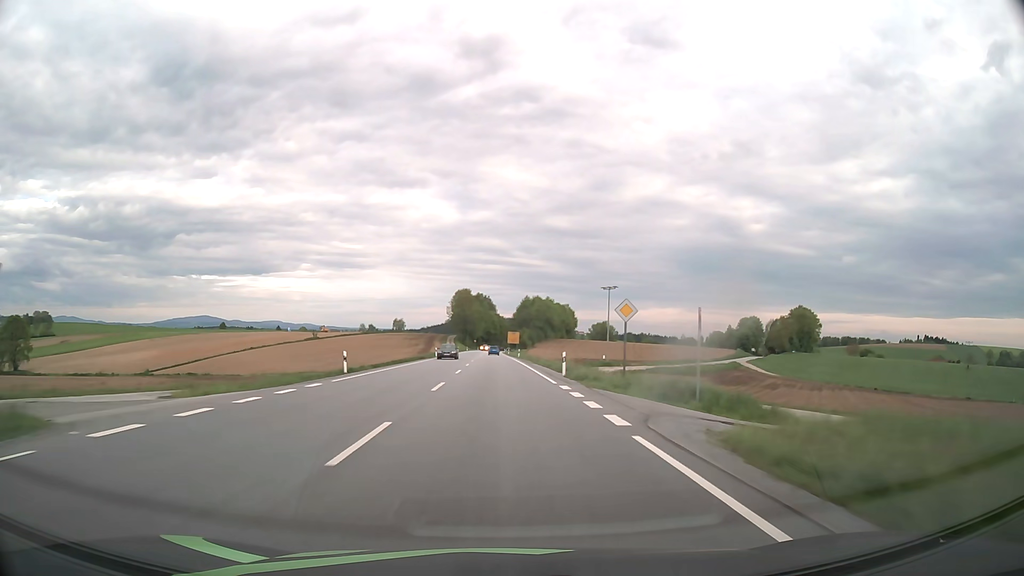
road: primary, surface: asphalt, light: Day
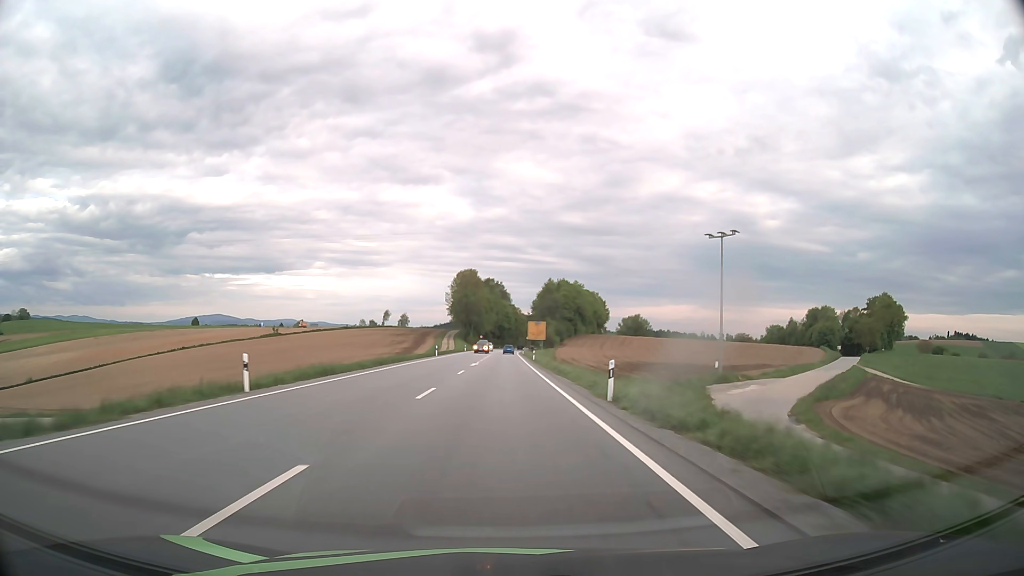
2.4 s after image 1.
(-0.7, +63.5) m; -1°
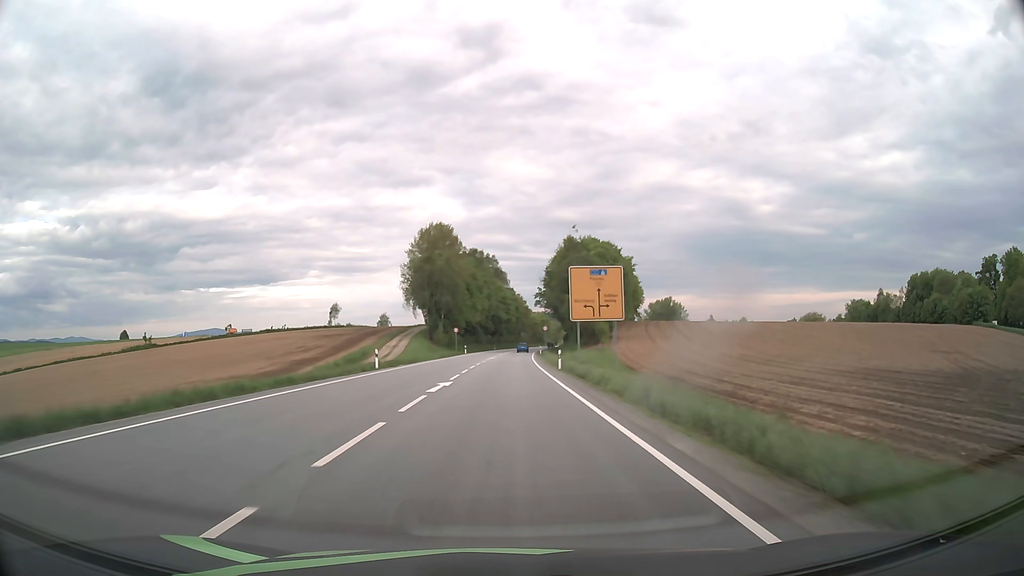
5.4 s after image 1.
(0.0, +79.3) m; 0°
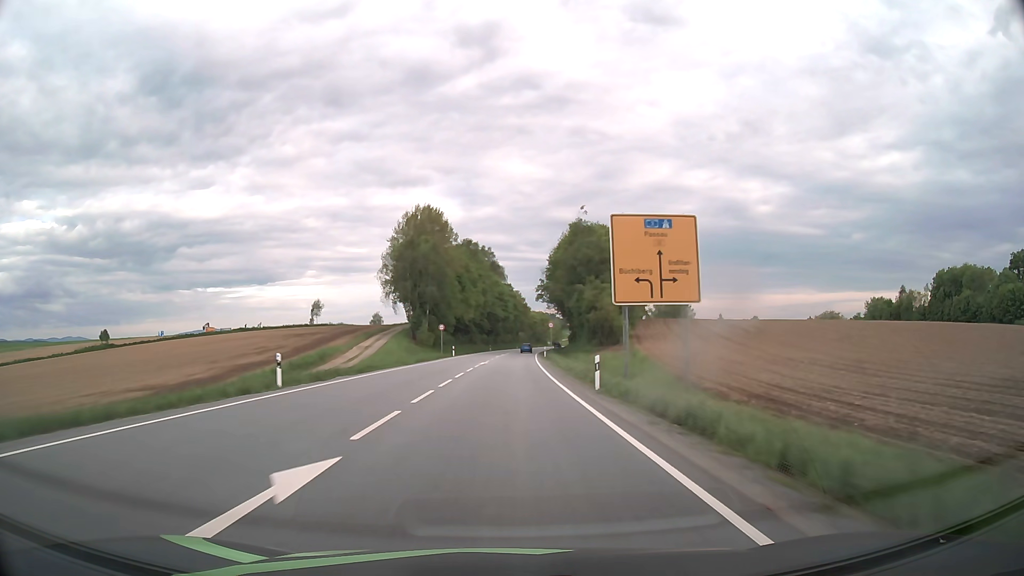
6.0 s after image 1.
(0.0, +15.8) m; 0°
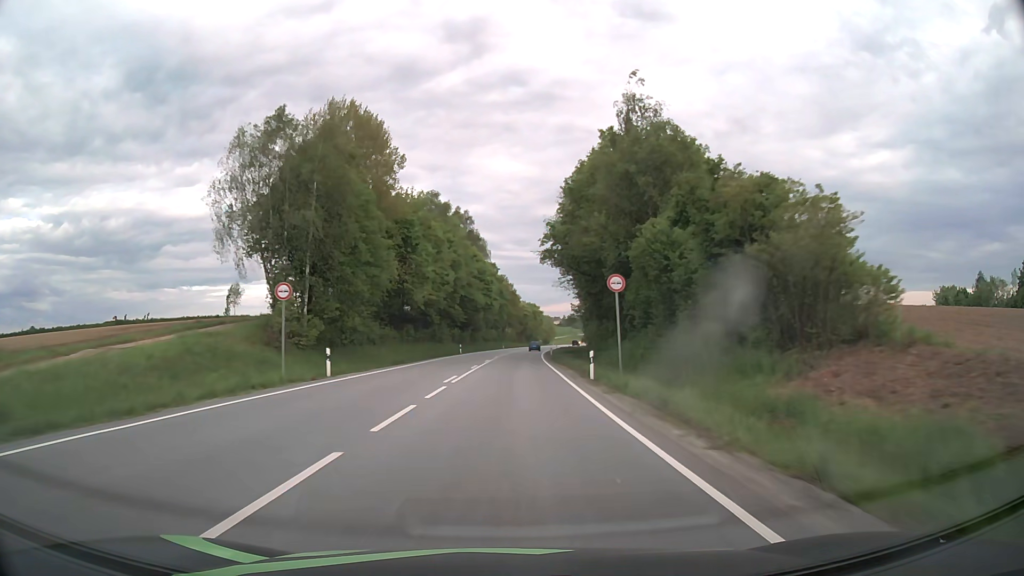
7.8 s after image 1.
(+0.4, +47.5) m; +1°
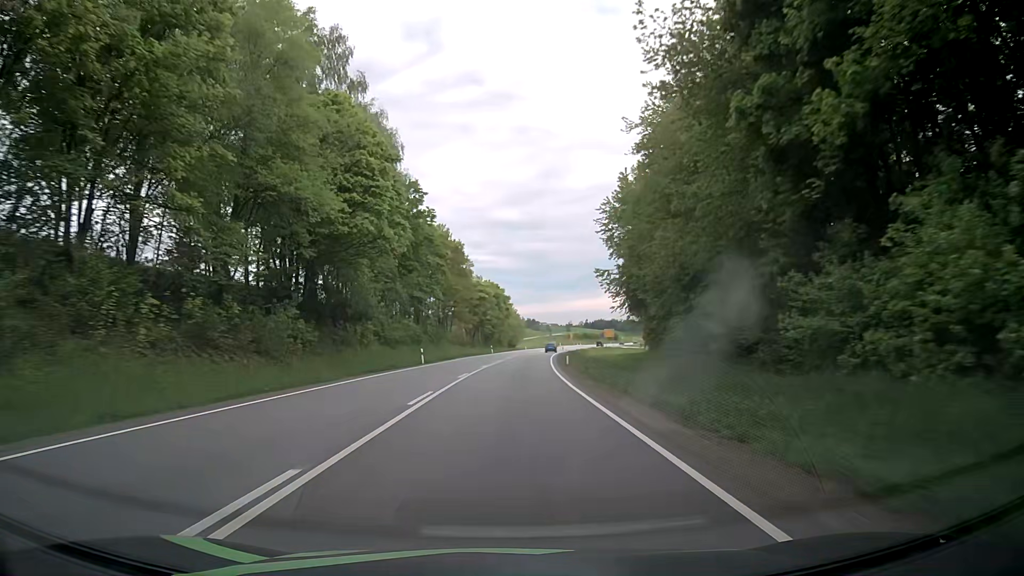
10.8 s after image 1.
(+2.2, +79.1) m; +3°
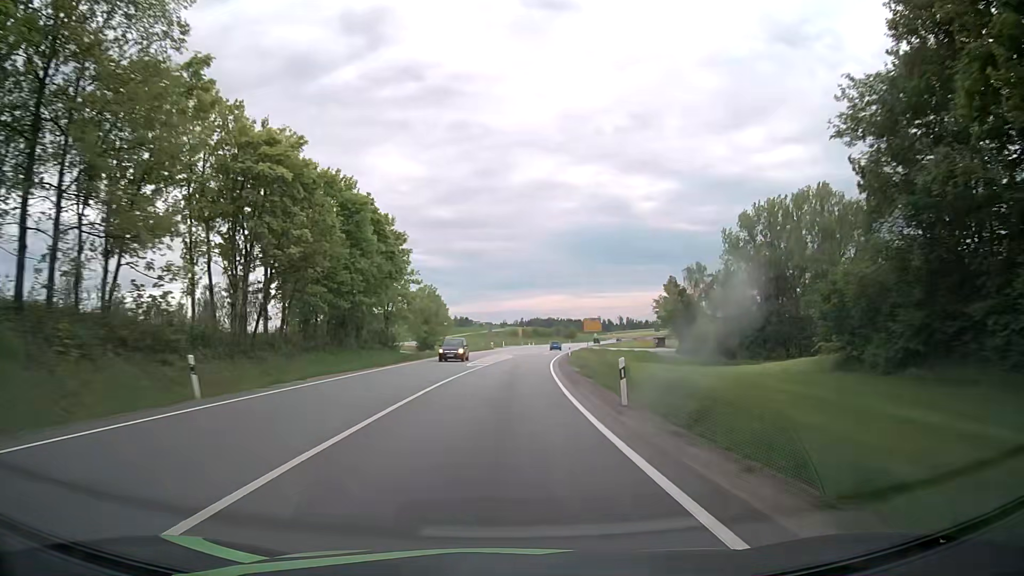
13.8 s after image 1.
(+4.0, +79.1) m; +6°
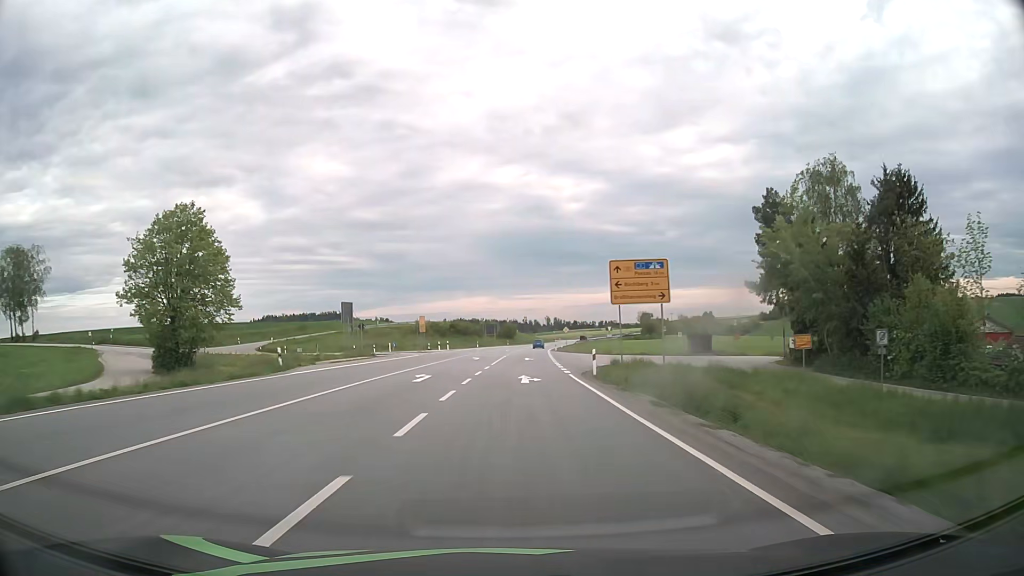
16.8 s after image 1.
(+4.5, +79.1) m; +7°
(0, +10) (0, +20) (0, +30) (+1, +40) (+1, +50) (+2, +60) (+2, +70) (+3, +80) (+4, +90) (+4, +100) m
